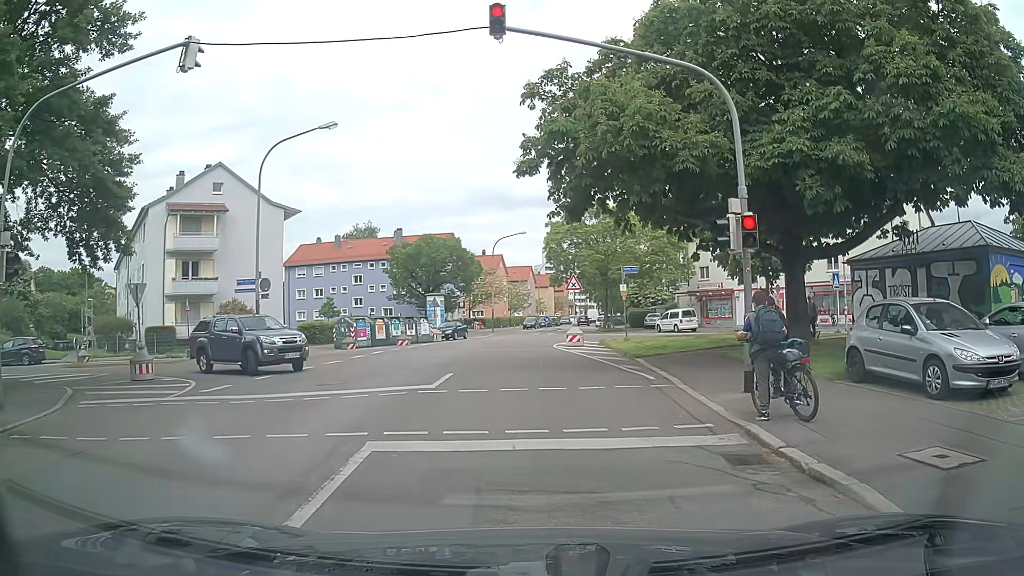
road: tertiary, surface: asphalt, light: Day
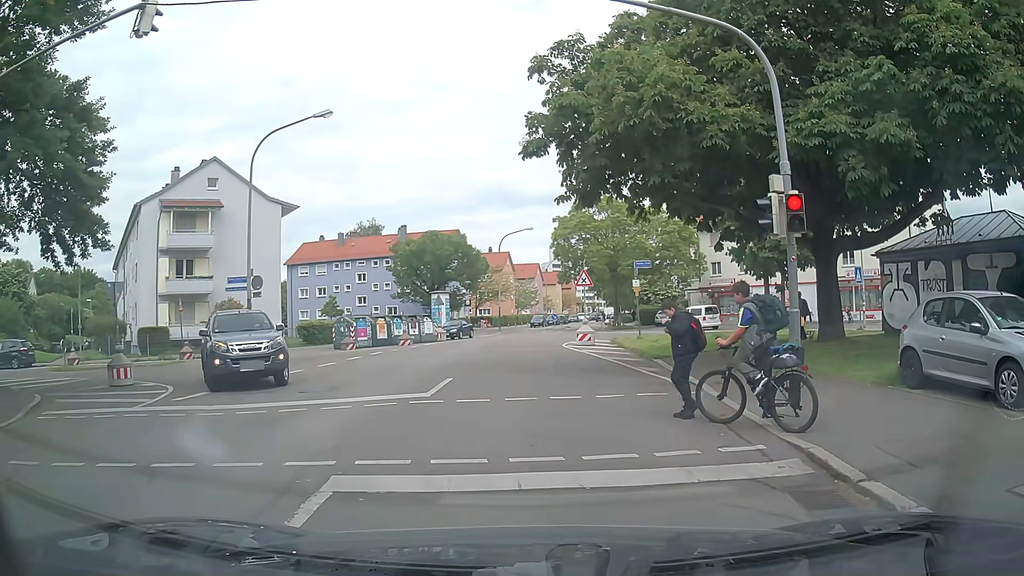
(+0.1, +1.6) m; +2°
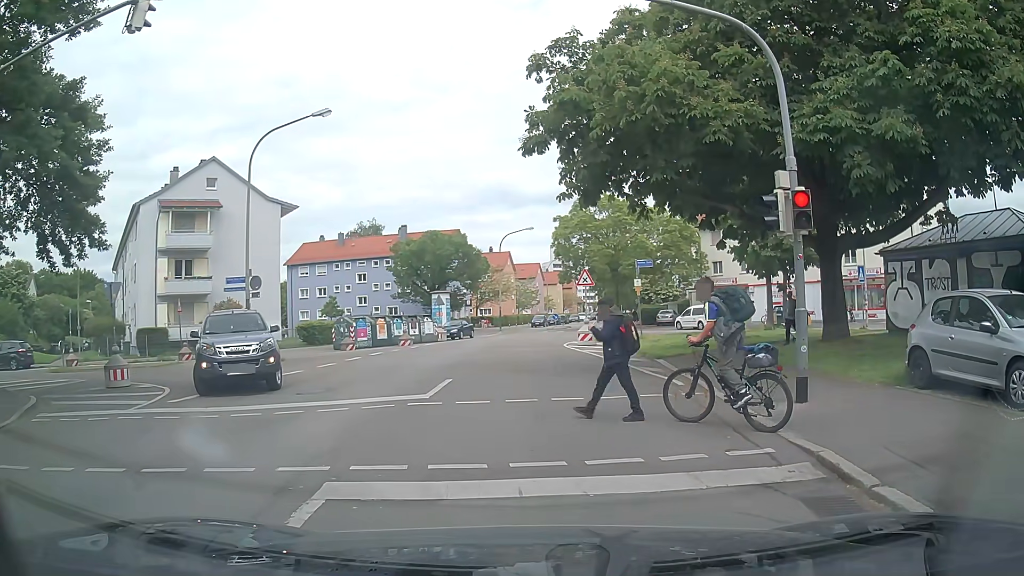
(0.0, +0.2) m; 0°
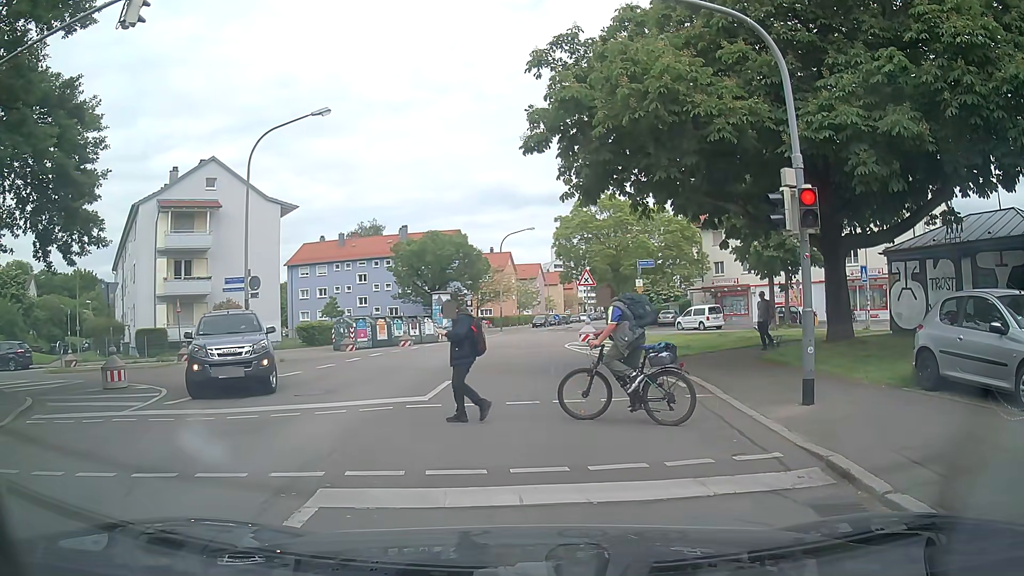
(0.0, +0.2) m; 0°
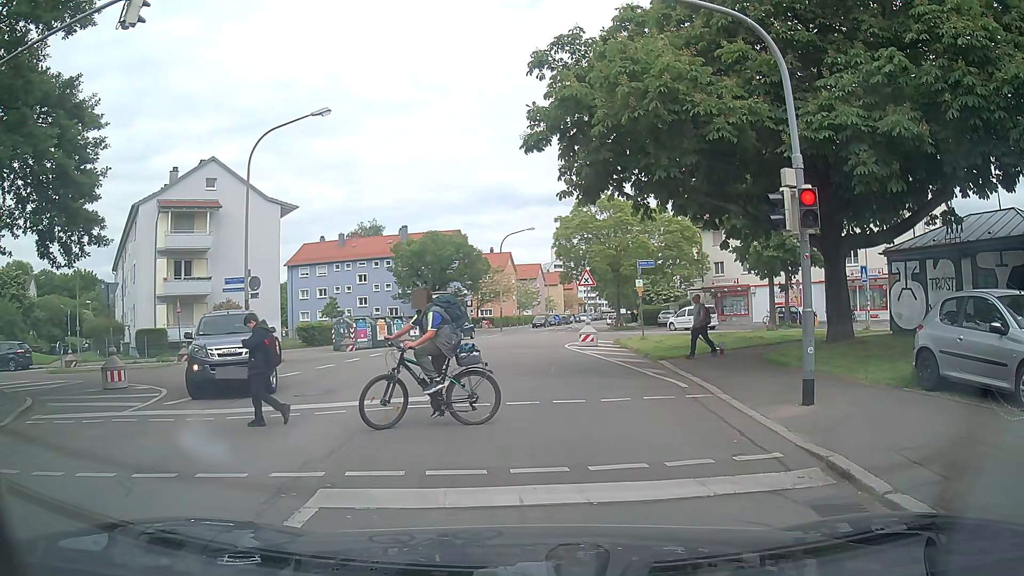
(0.0, +0.1) m; 0°
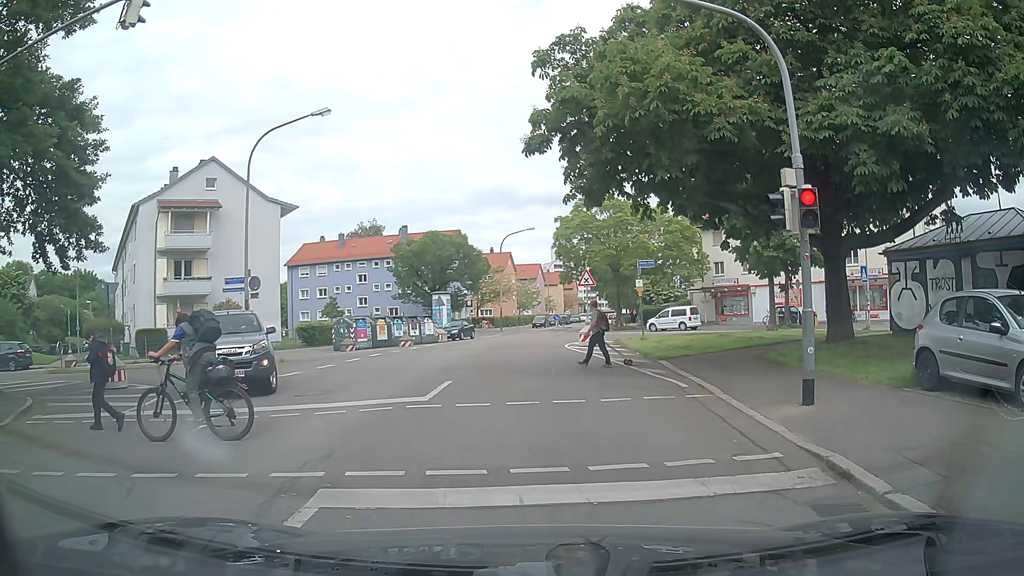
(0.0, 0.0) m; 0°
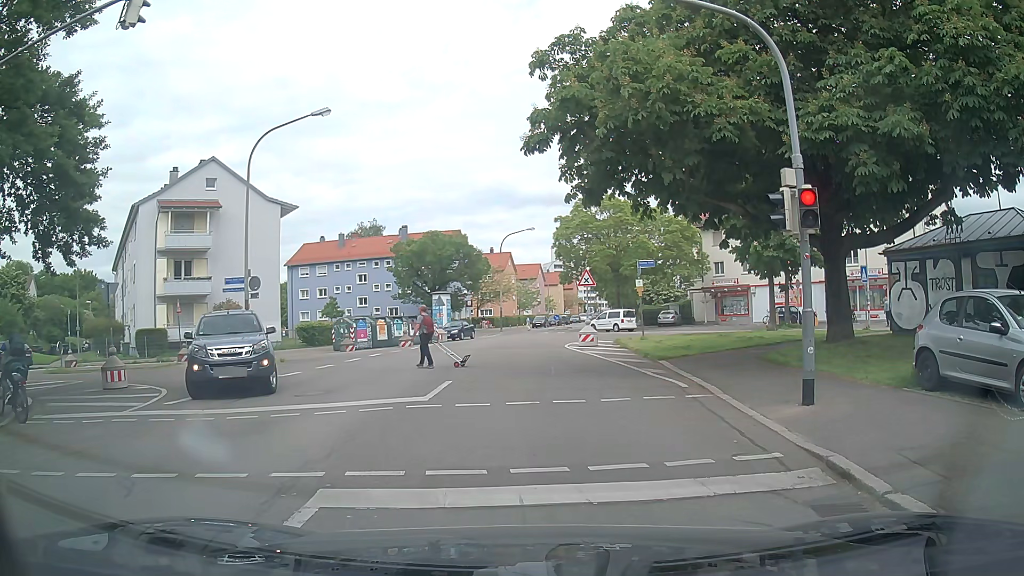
(0.0, 0.0) m; 0°
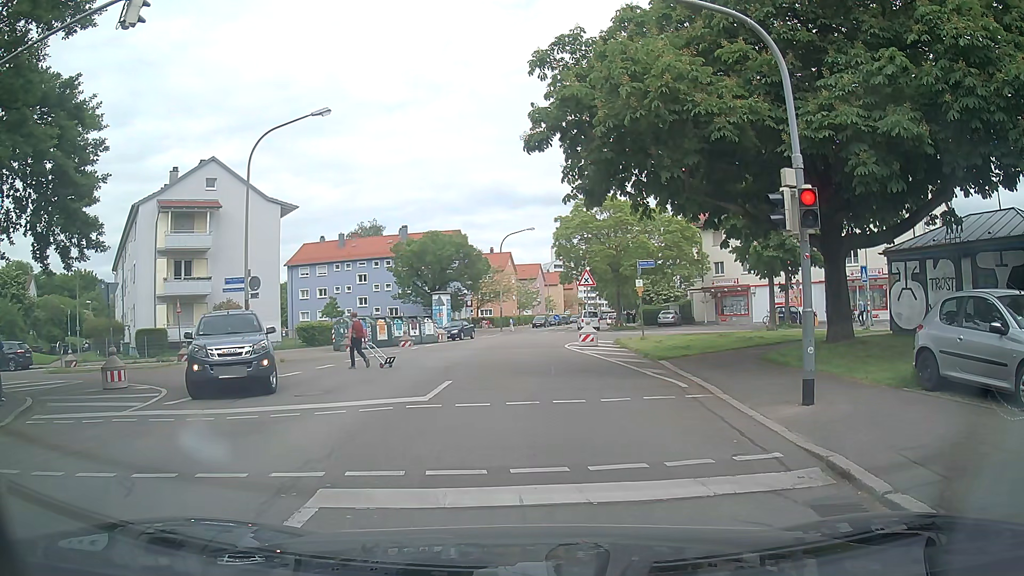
(0.0, 0.0) m; 0°
(-1, +10) (-1, +20) (-1, +30) (0, +40) (0, +50) (+1, +60) (+2, +70) (+3, +80) (+4, +90) (+5, +100) m
